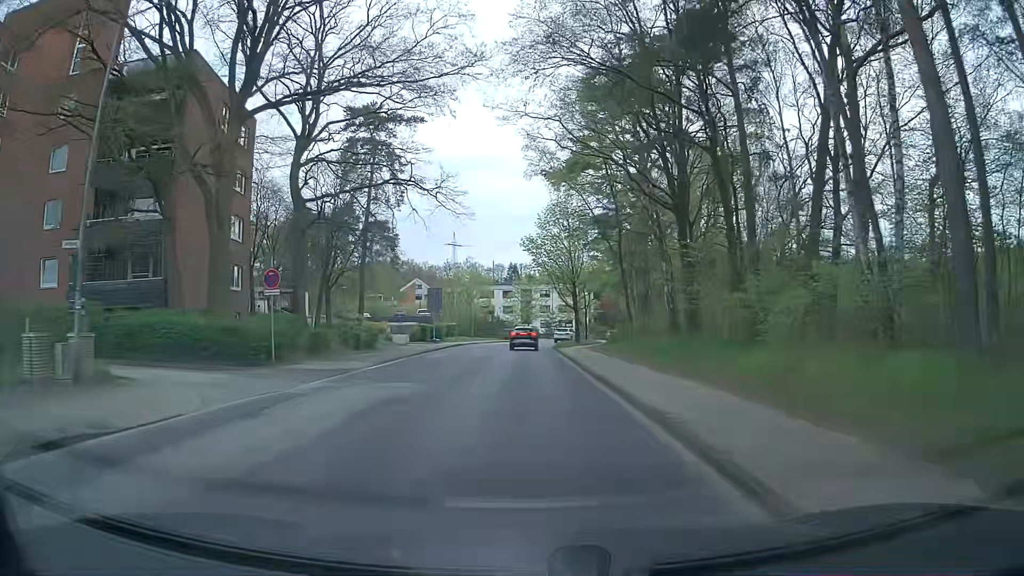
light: Day
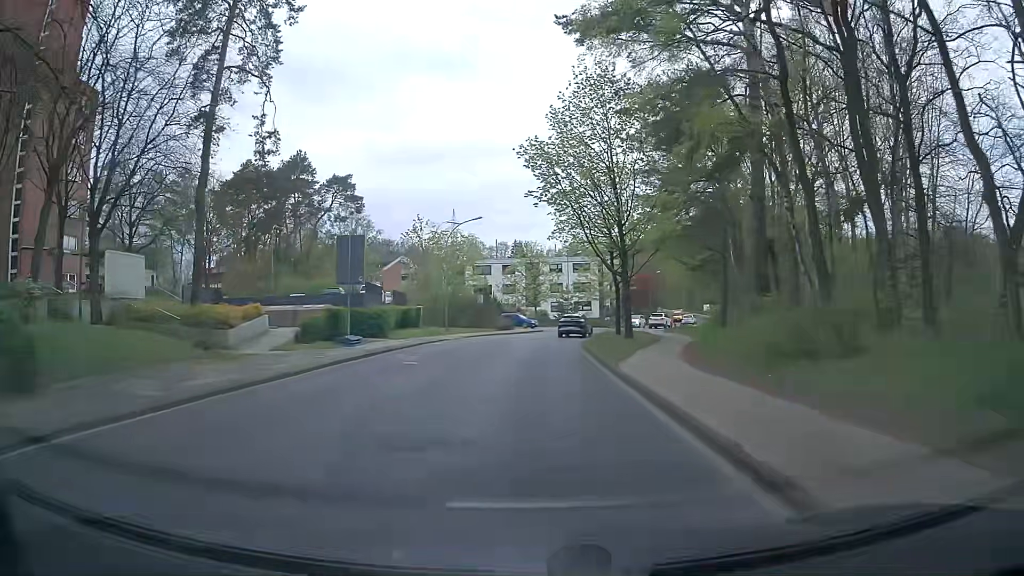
(+0.2, +27.4) m; +1°
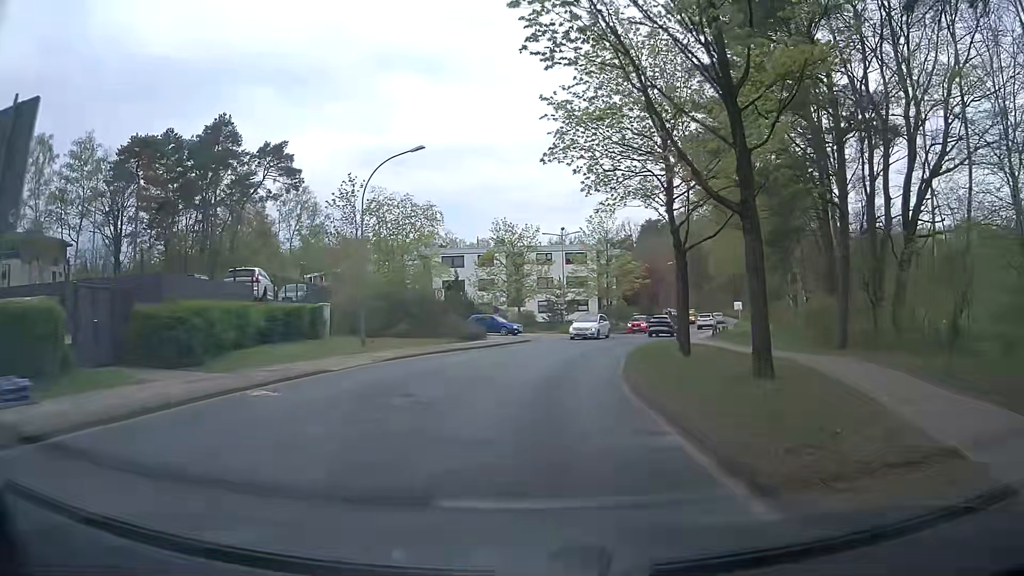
(-0.2, +19.6) m; 0°
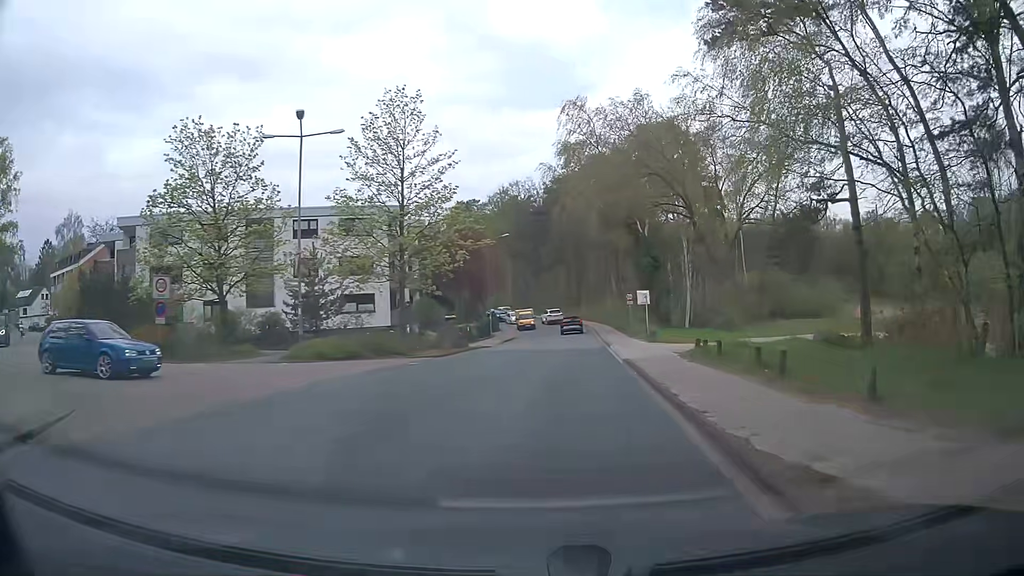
(+3.3, +31.5) m; +15°
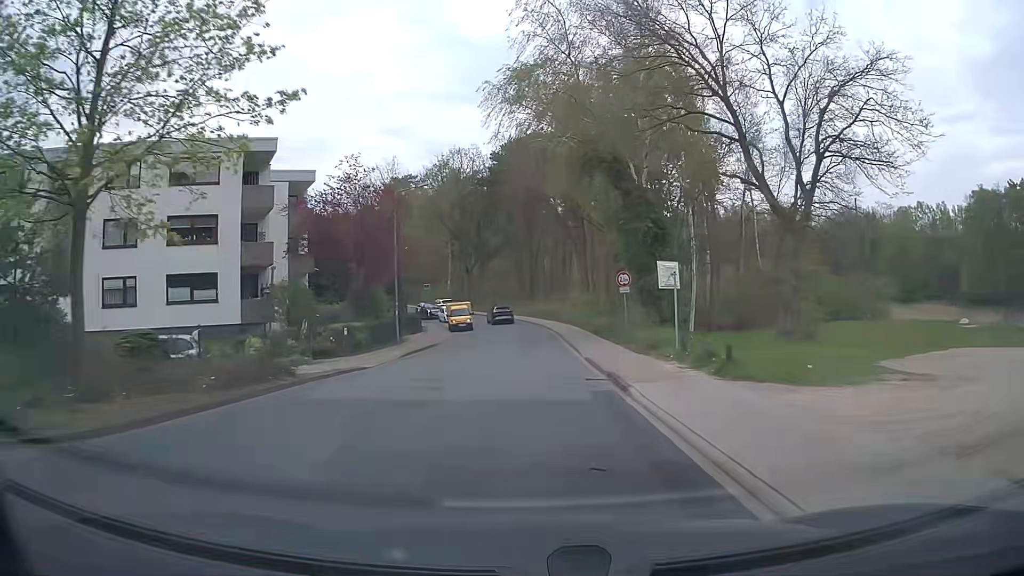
(+1.3, +19.4) m; +6°
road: tertiary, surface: asphalt
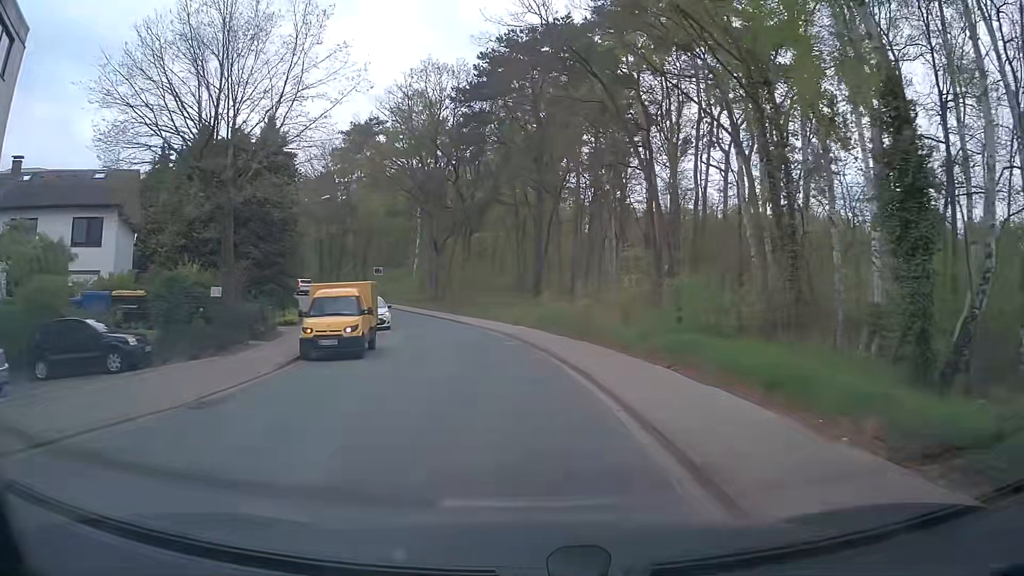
(0.0, +32.7) m; -1°
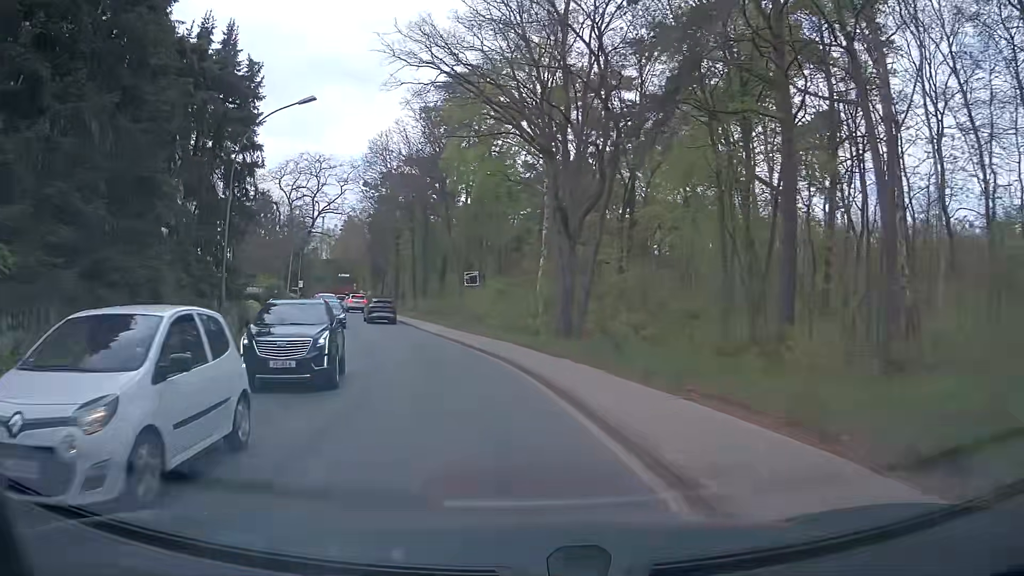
(-2.4, +26.3) m; -13°
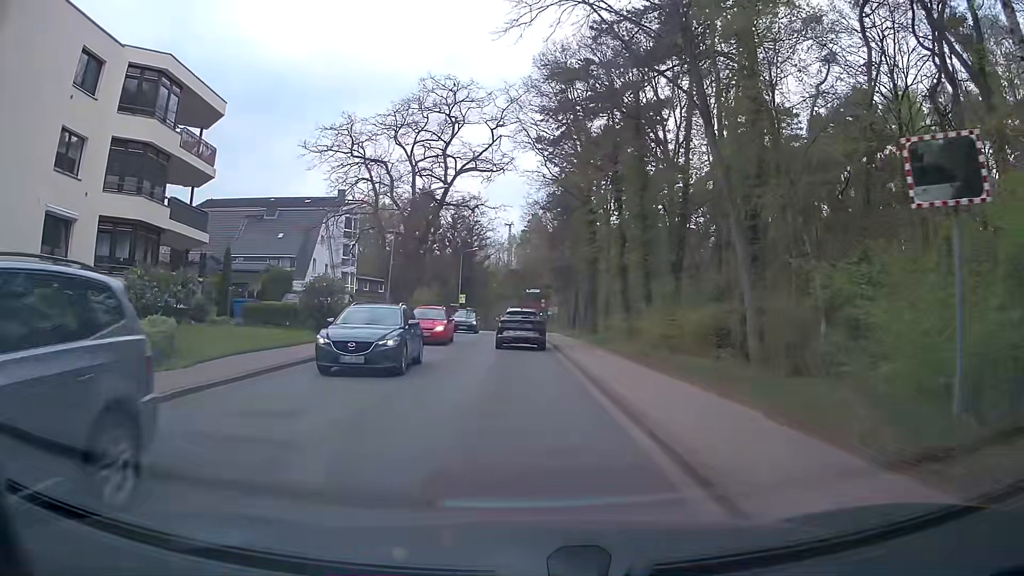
(-4.5, +28.7) m; -16°
(0, +10) (-1, +20) (-1, +30) (-2, +40) (-2, +50) (-3, +60) (-3, +70) (-4, +80) (-4, +90) (-4, +100) m
